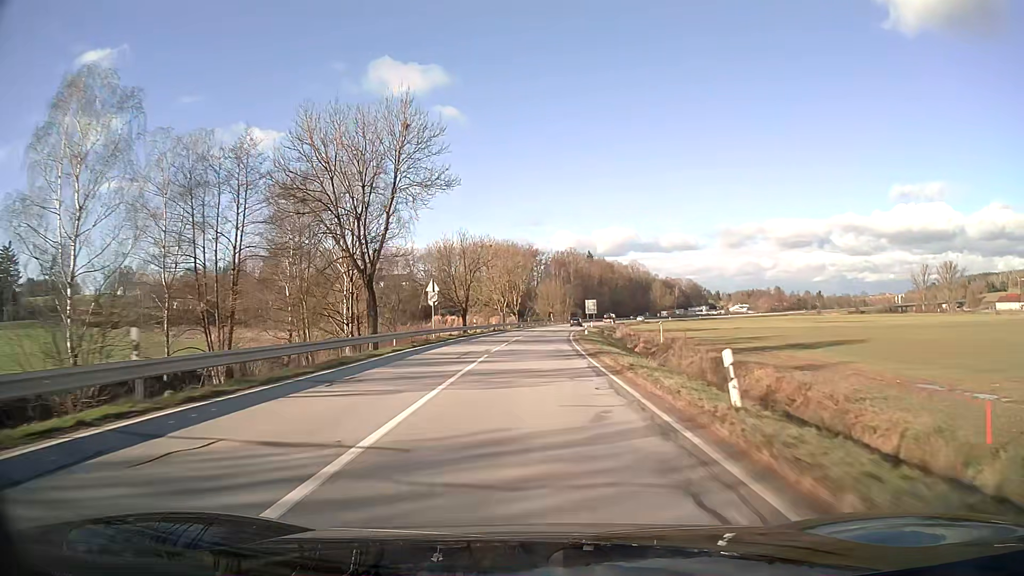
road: secondary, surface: asphalt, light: Day
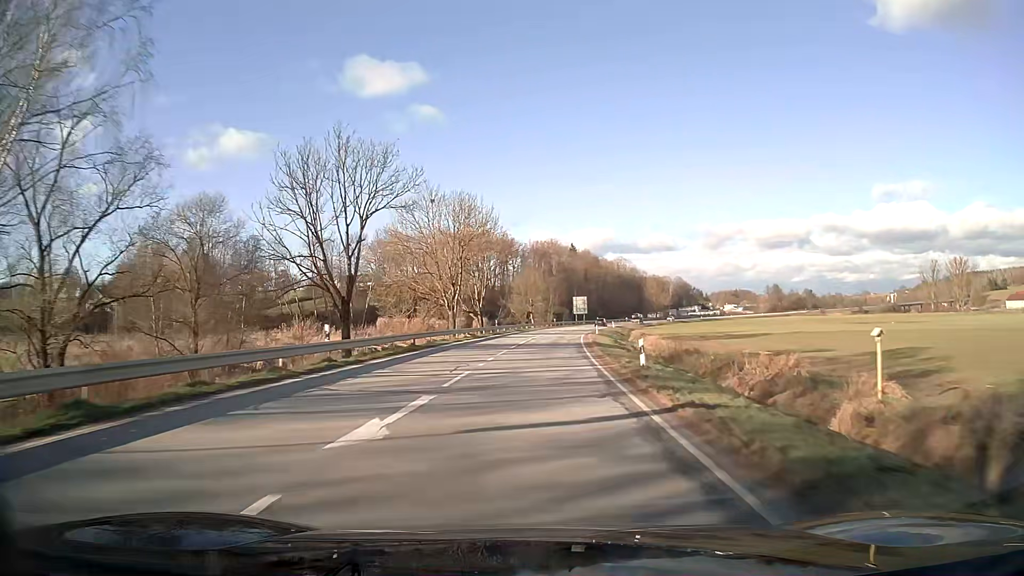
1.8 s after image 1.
(+0.6, +37.6) m; +2°
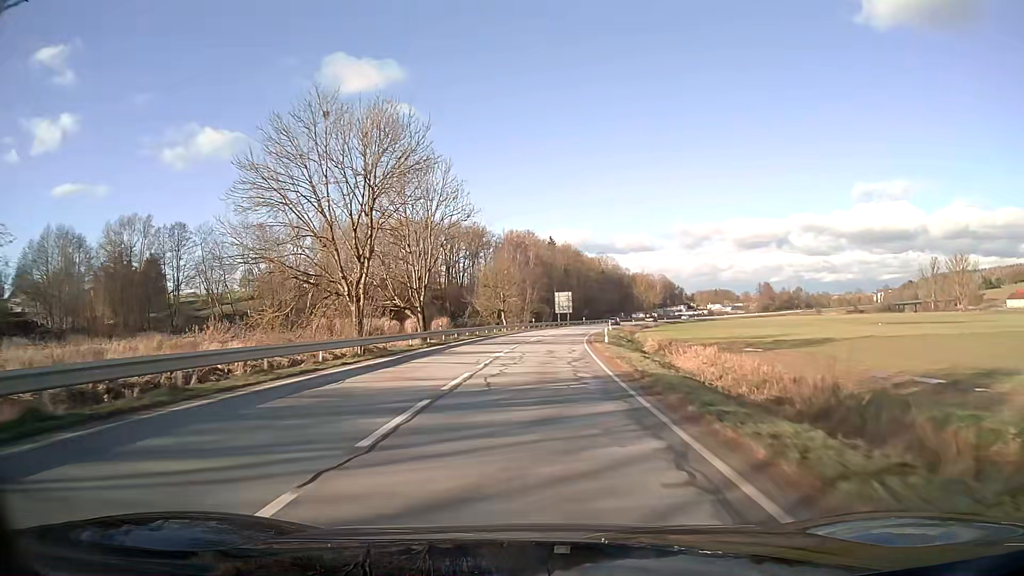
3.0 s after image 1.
(+0.5, +25.1) m; +2°
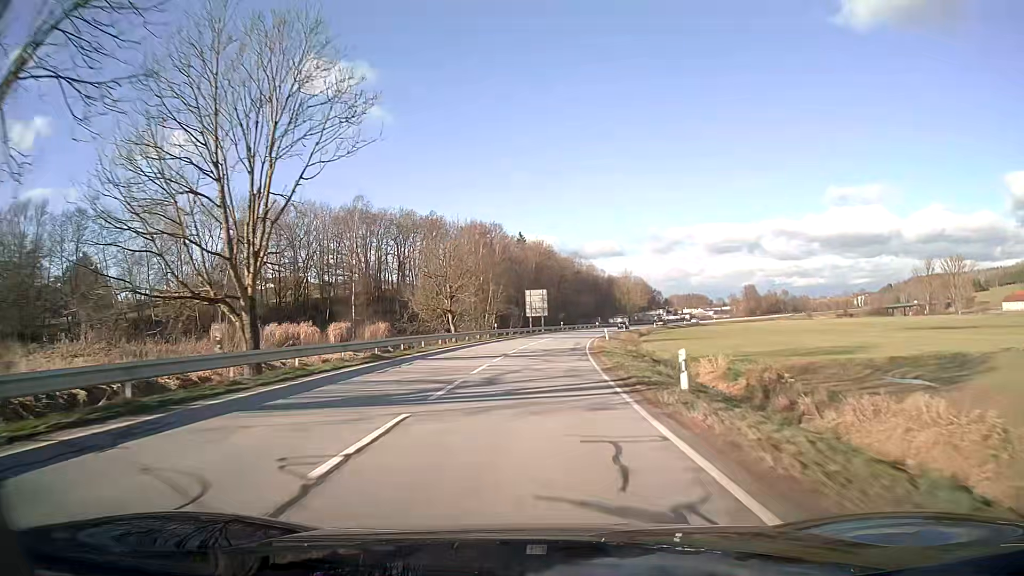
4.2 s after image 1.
(+0.6, +25.5) m; +2°
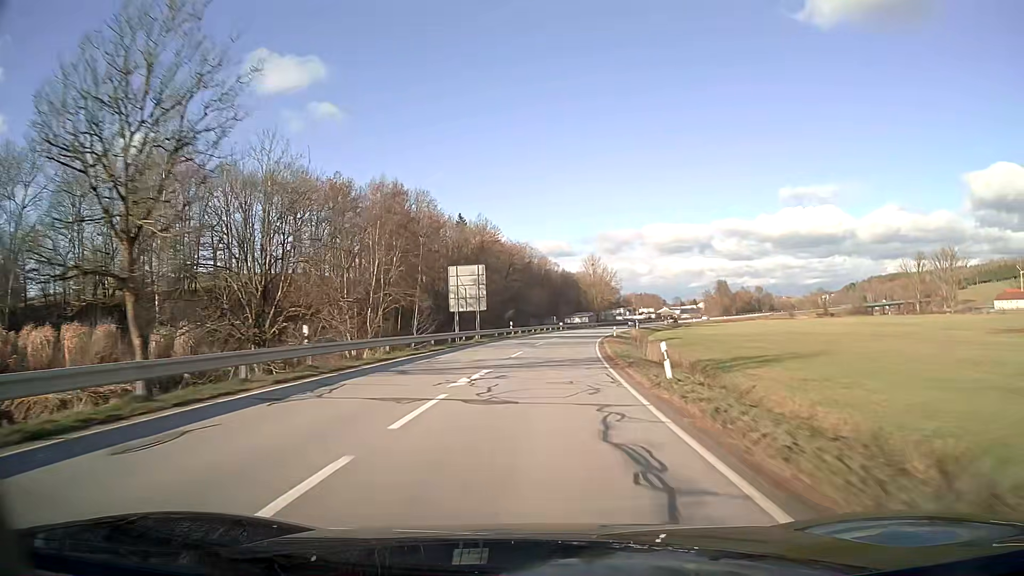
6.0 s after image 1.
(+1.5, +40.0) m; +4°
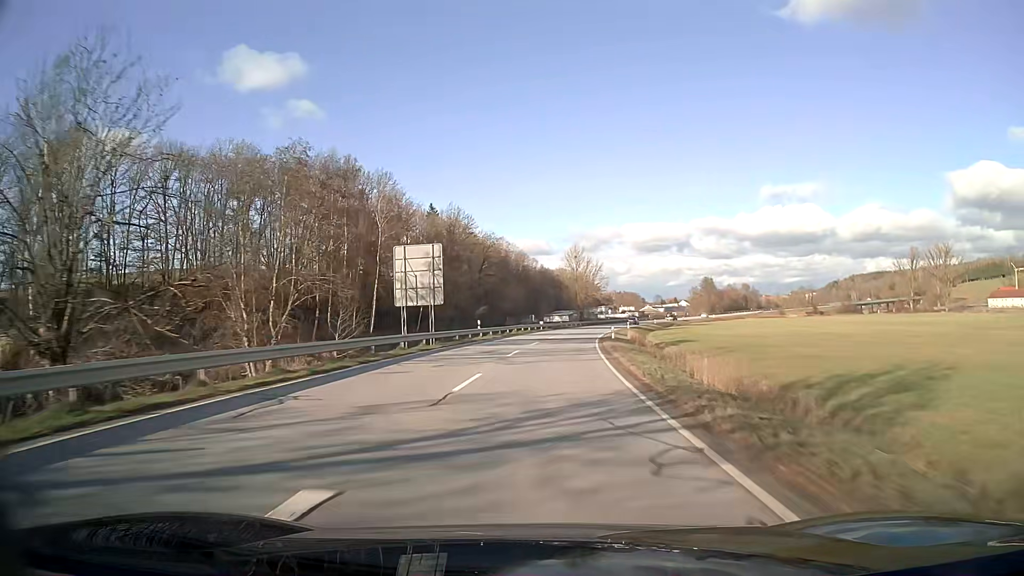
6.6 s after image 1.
(+0.2, +13.8) m; +2°
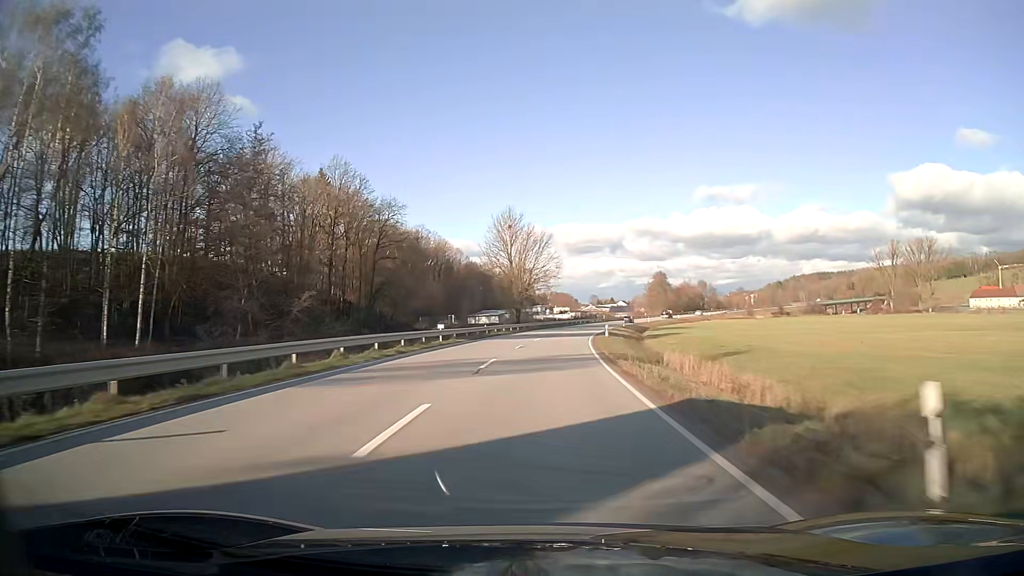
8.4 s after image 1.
(+2.3, +42.5) m; +6°
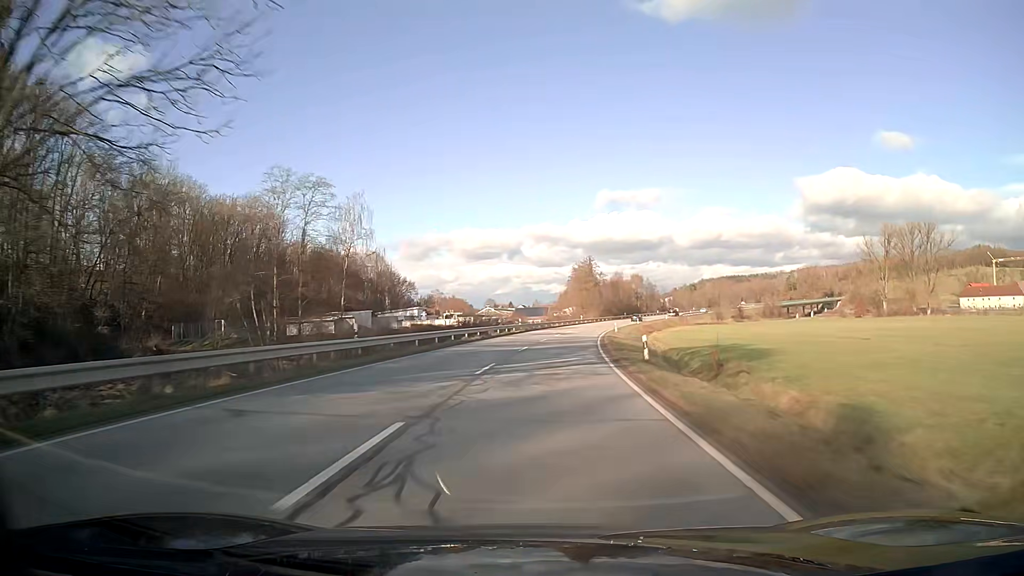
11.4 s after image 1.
(+5.7, +74.4) m; +9°
(0, +10) (0, +20) (+1, +30) (+2, +40) (+3, +50) (+4, +60) (+6, +70) (+8, +80) (+9, +89) (+12, +99) m
